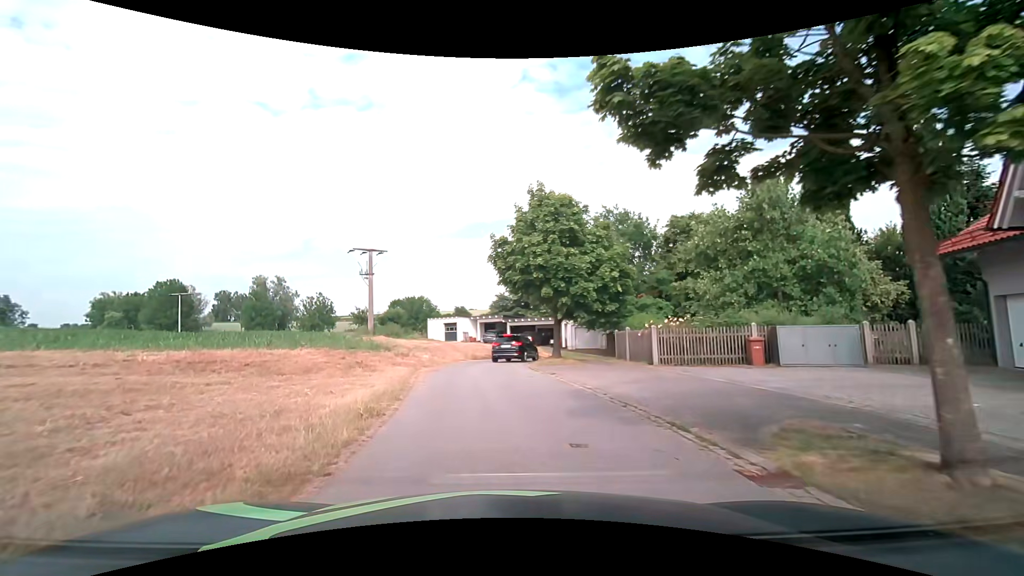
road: residential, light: Day
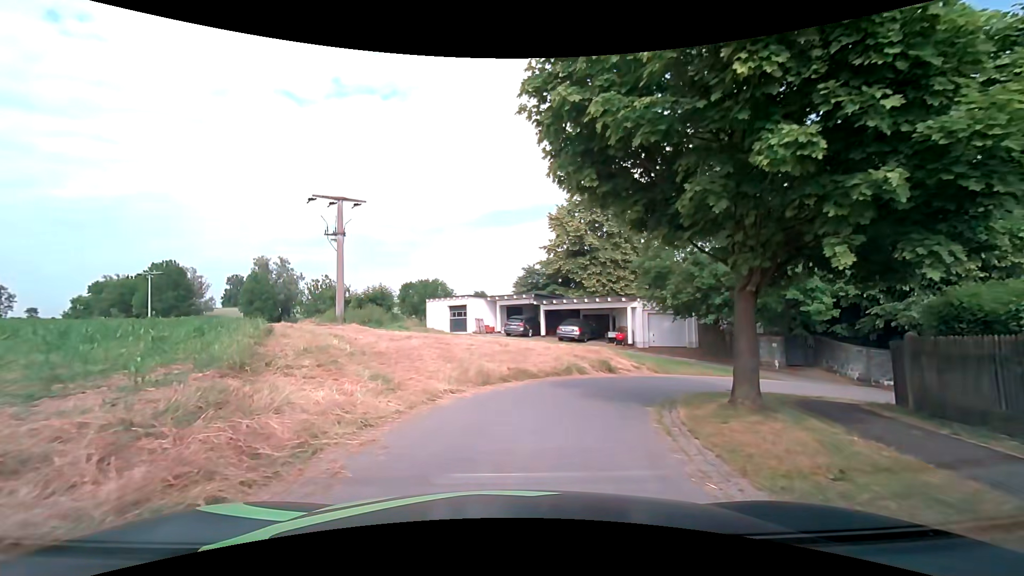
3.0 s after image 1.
(-0.9, +17.4) m; -2°
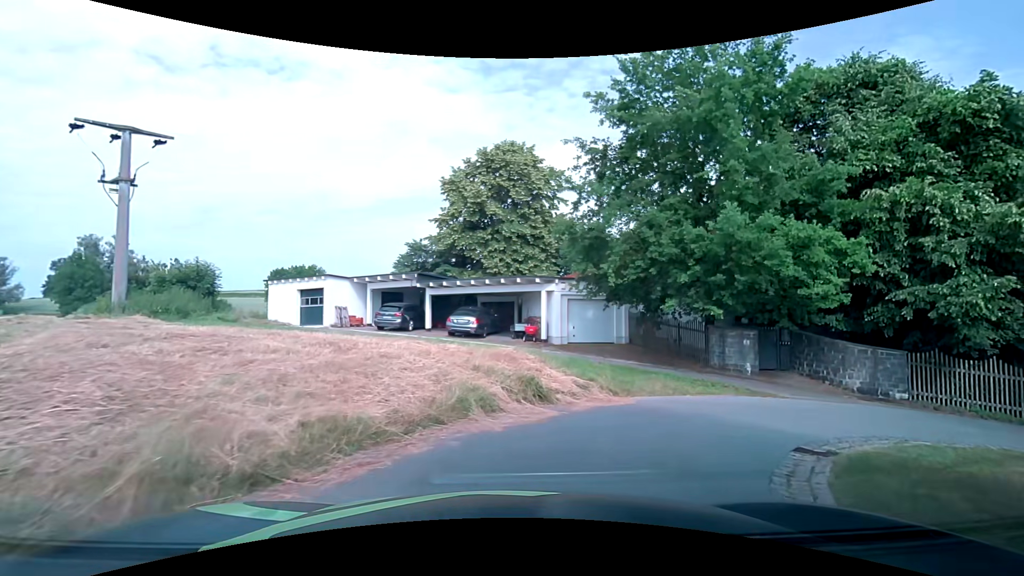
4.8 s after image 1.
(+0.4, +8.7) m; +10°
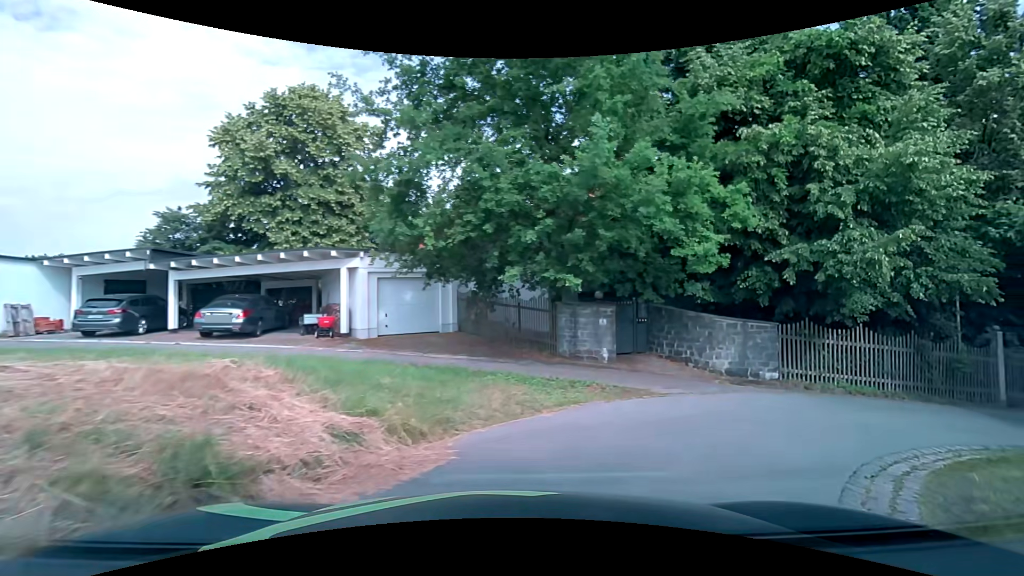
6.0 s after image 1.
(+0.9, +5.4) m; +20°
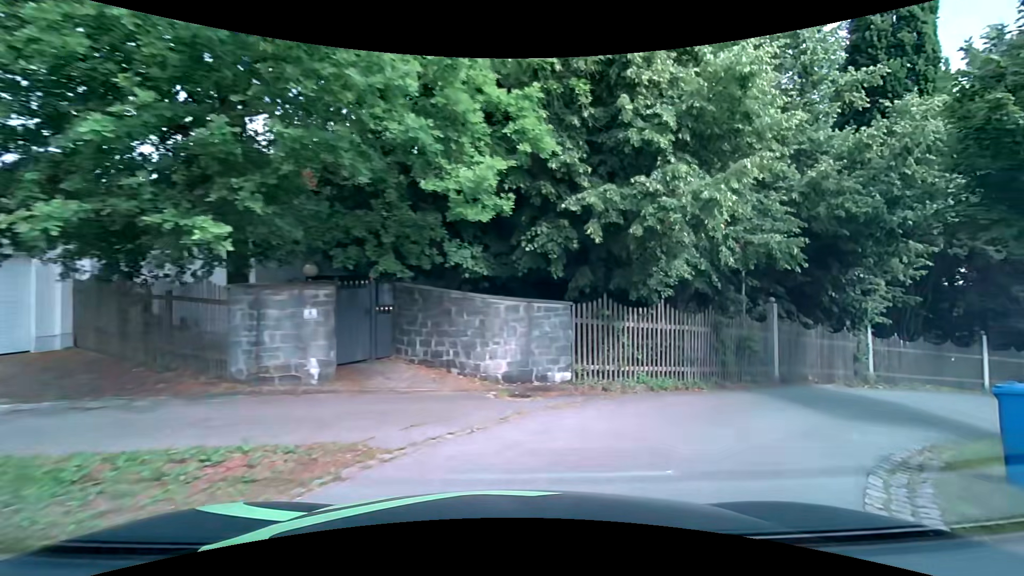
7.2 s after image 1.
(+1.1, +5.4) m; +24°
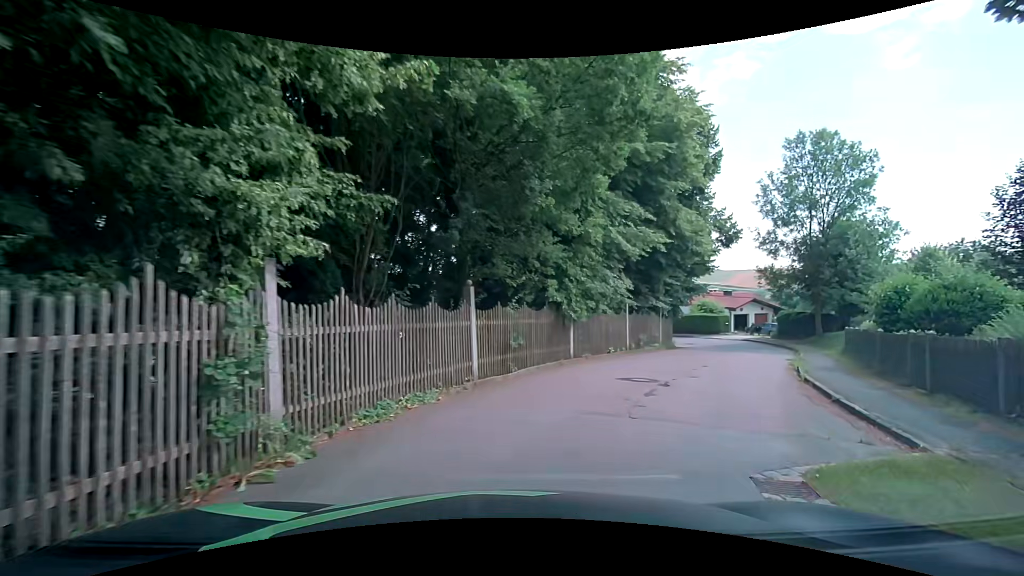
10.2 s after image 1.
(+7.4, +12.1) m; +54°
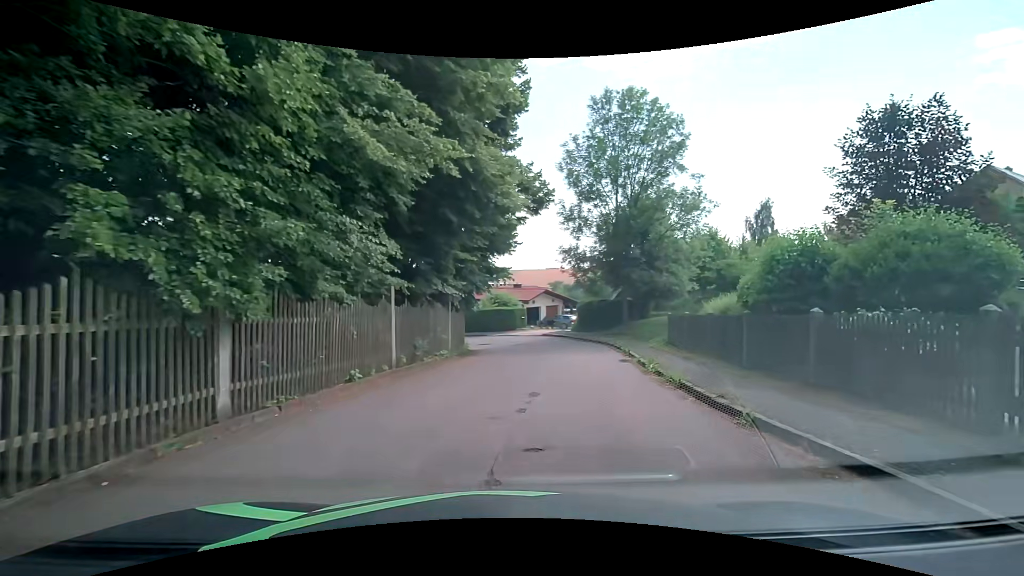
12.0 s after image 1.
(+2.2, +9.3) m; +24°
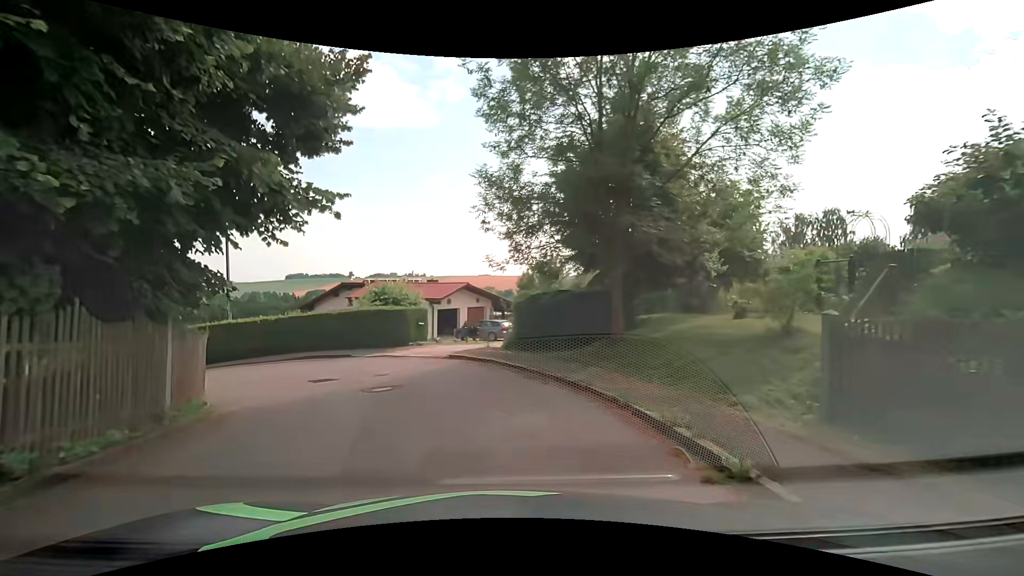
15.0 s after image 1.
(+2.3, +15.7) m; +9°
